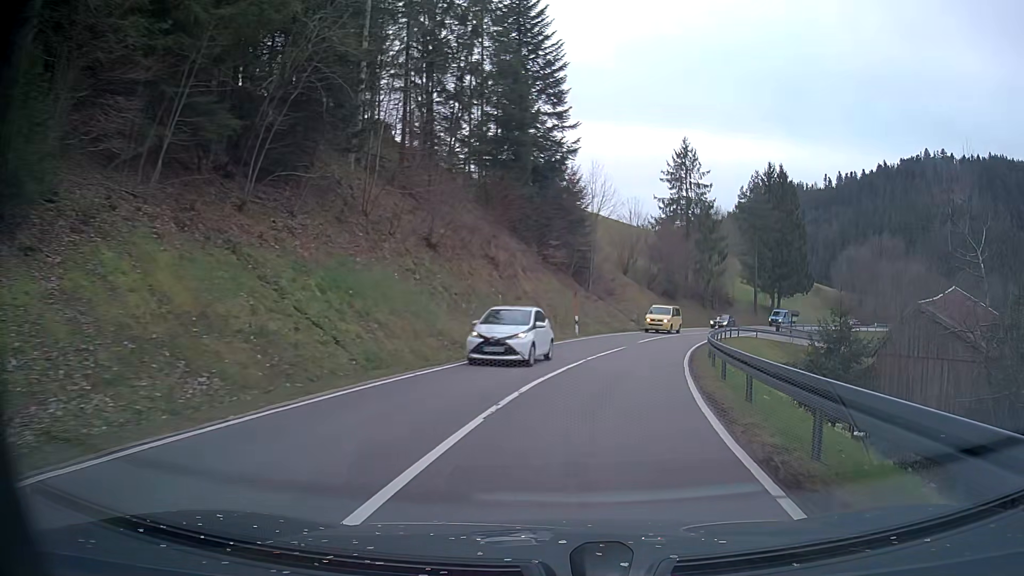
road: tertiary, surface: asphalt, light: Day
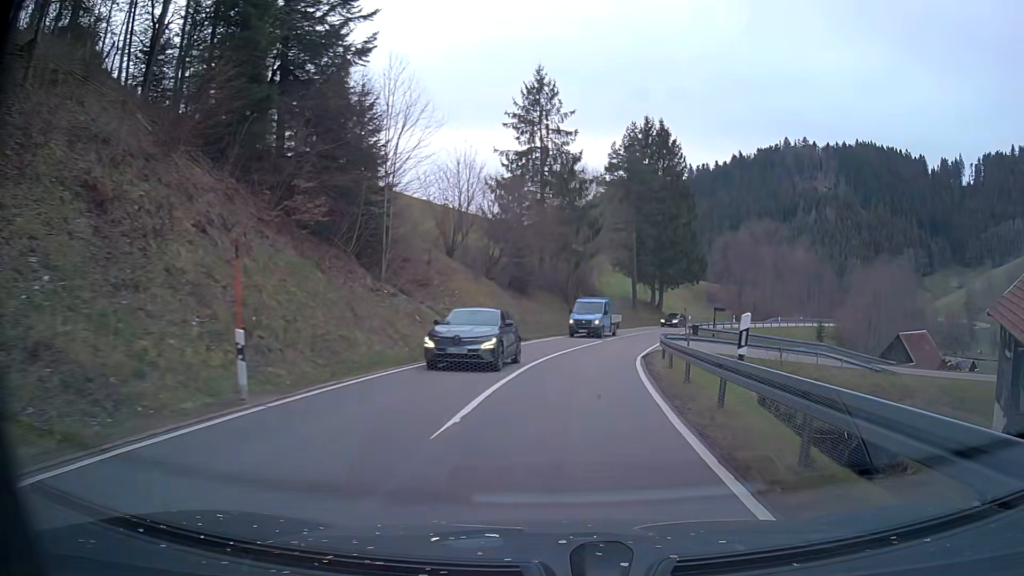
(+3.4, +24.7) m; +14°
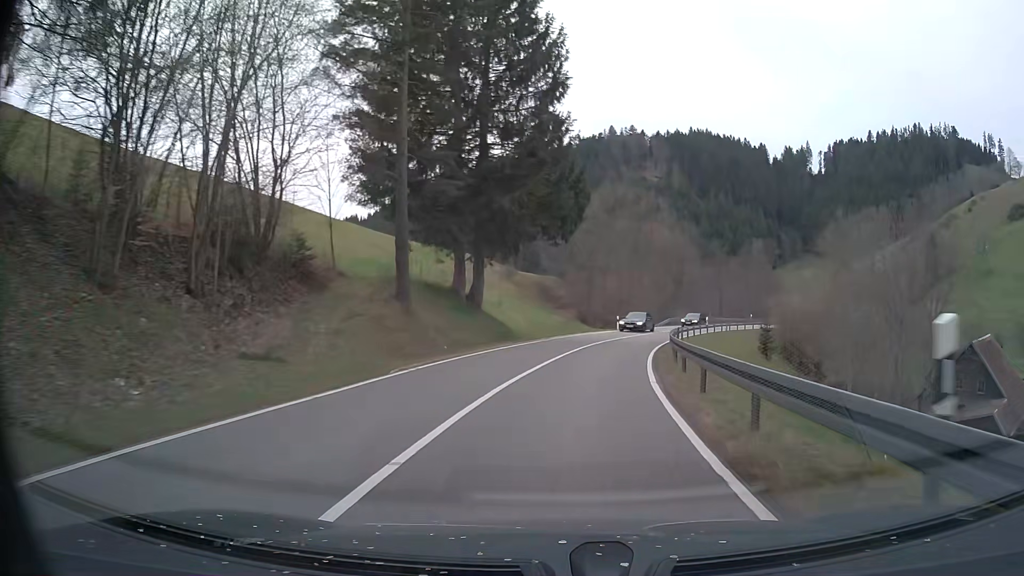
(+6.7, +47.1) m; +16°
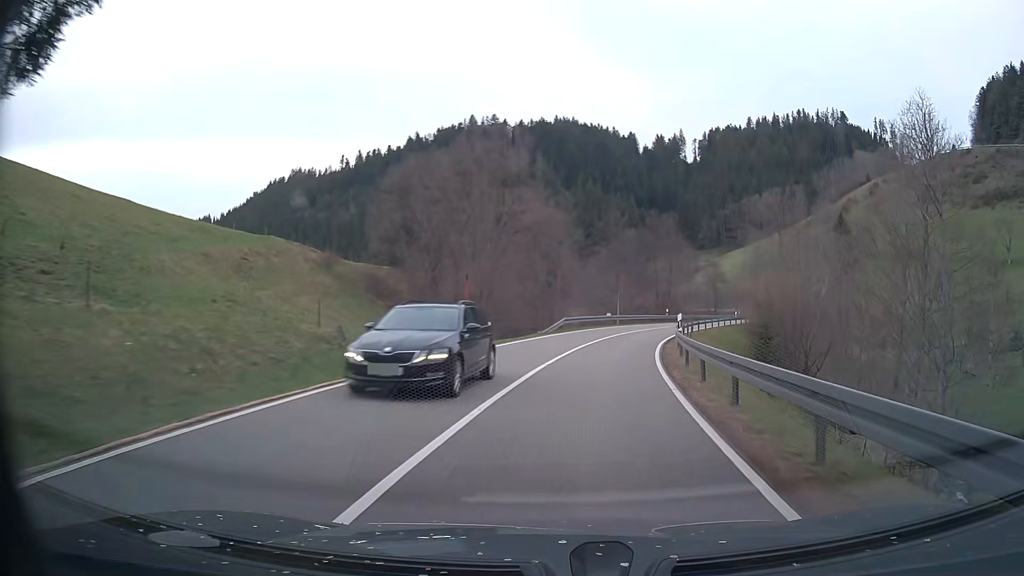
(+3.1, +30.0) m; +12°
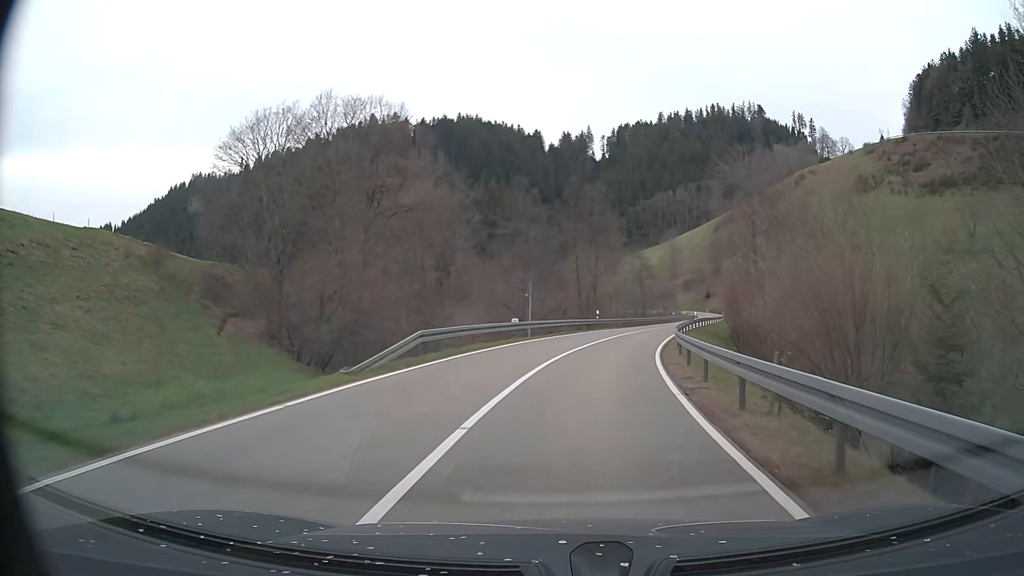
(+1.4, +20.7) m; +8°
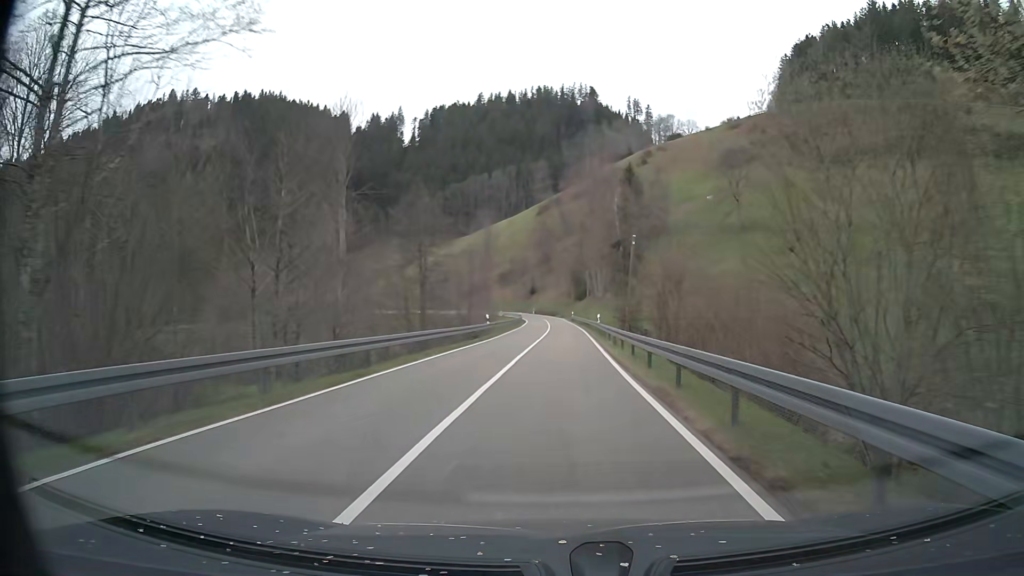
(+9.4, +53.0) m; +16°
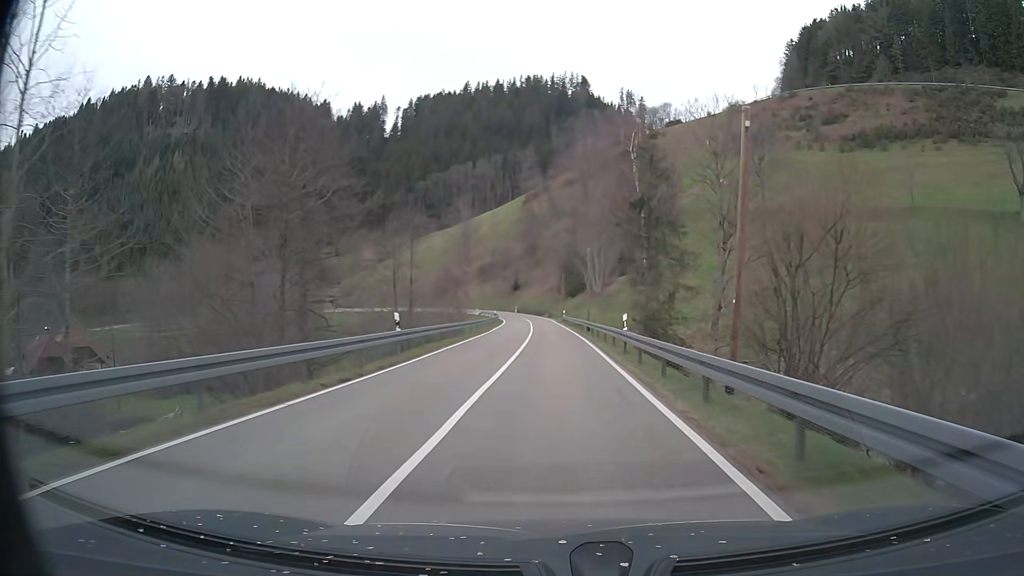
(+0.4, +22.5) m; +1°
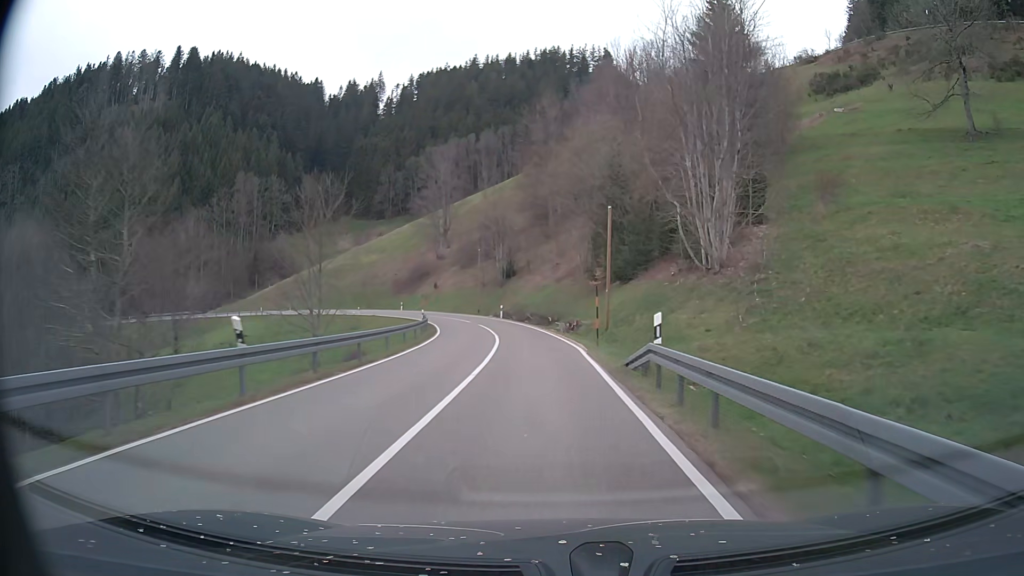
(-0.3, +58.2) m; -1°
(0, +10) (0, +20) (-1, +30) (-2, +40) (-4, +50) (-6, +59) (-10, +69) (-14, +78) (-19, +87) (-24, +95) m
